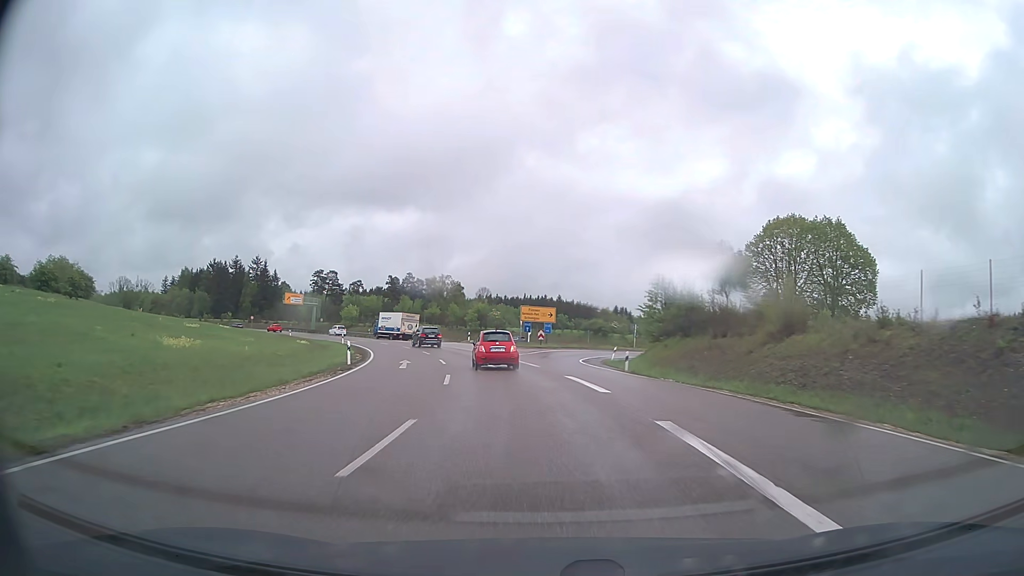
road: trunk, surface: asphalt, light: Day
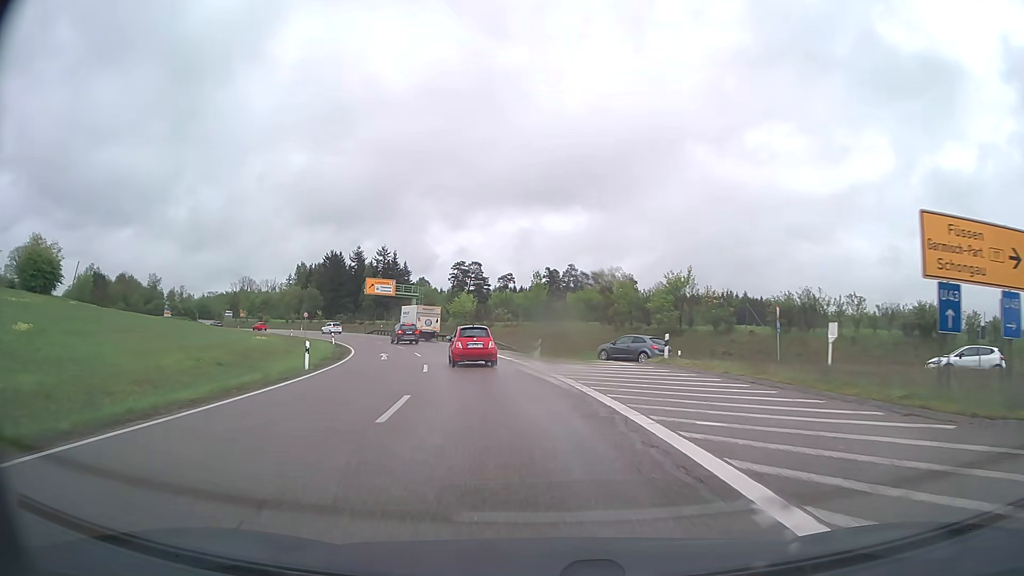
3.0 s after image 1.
(-5.4, +44.4) m; -14°
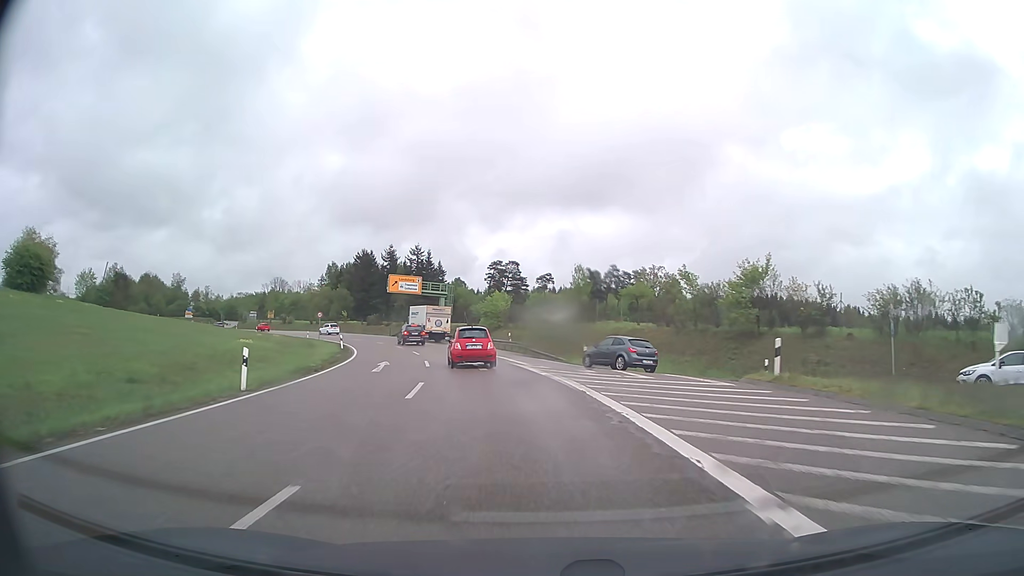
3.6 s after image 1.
(-0.2, +8.3) m; -3°
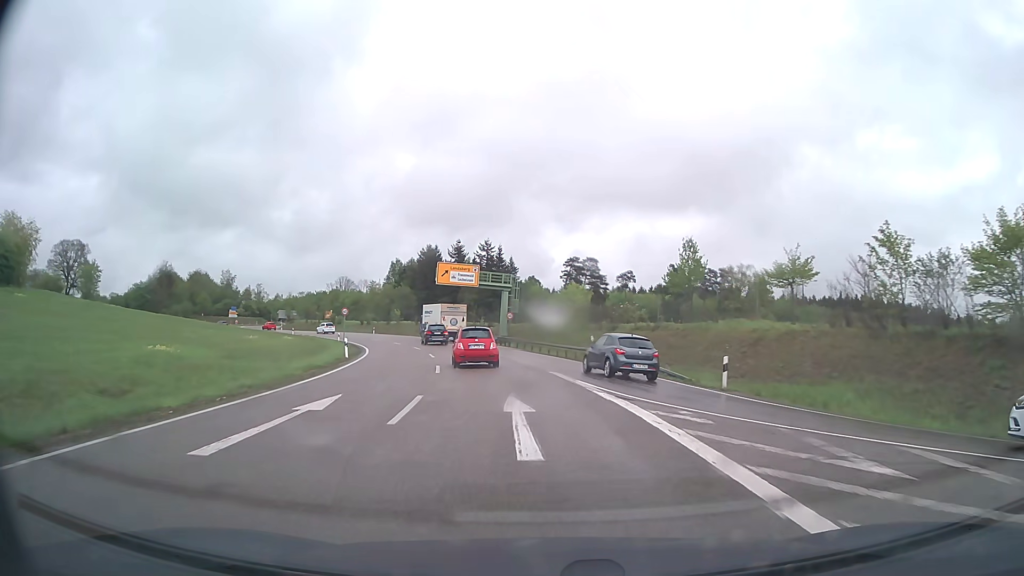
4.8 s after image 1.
(-0.9, +16.0) m; -7°
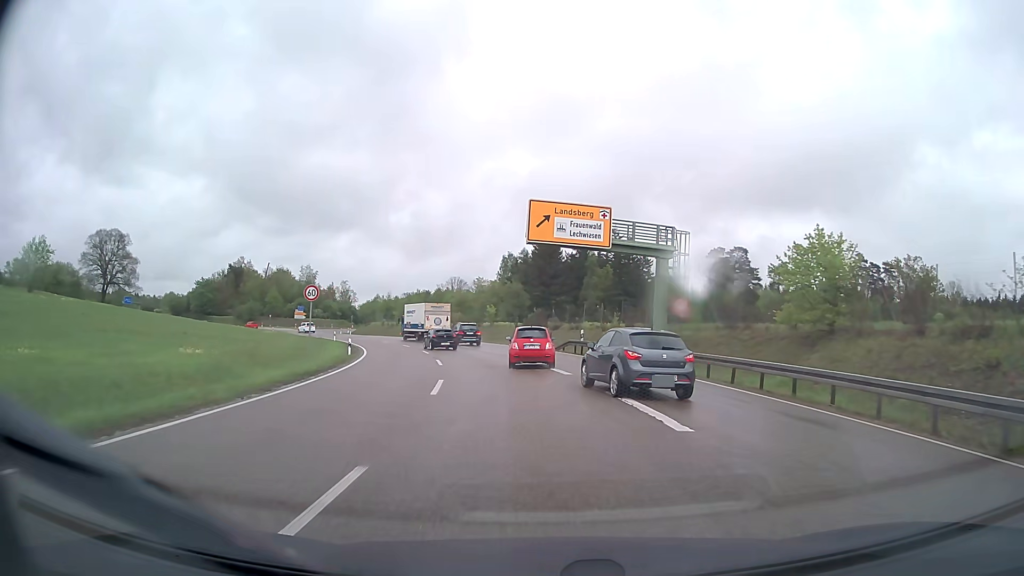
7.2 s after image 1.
(-3.1, +31.6) m; -11°
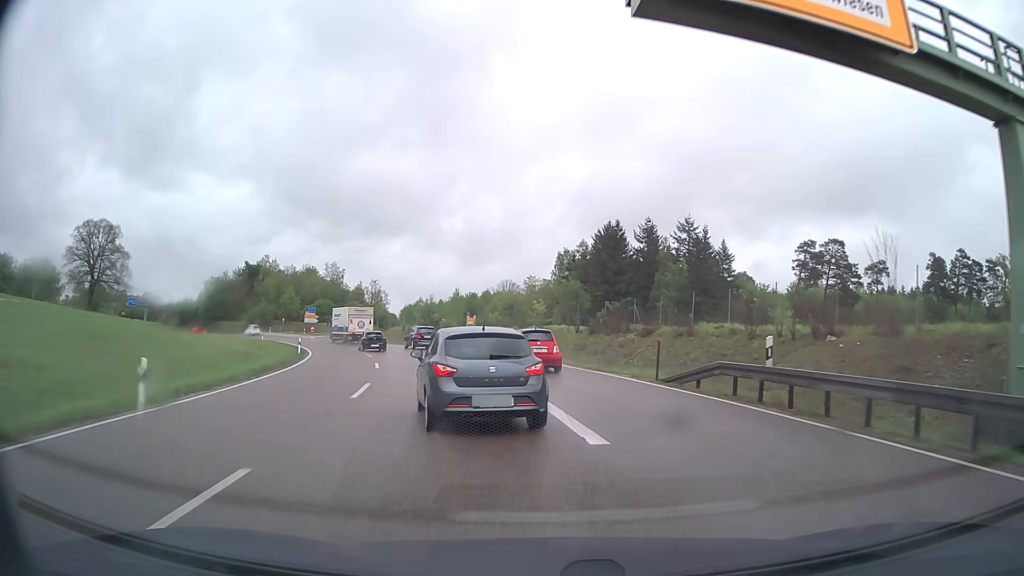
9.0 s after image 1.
(-1.2, +24.3) m; -5°
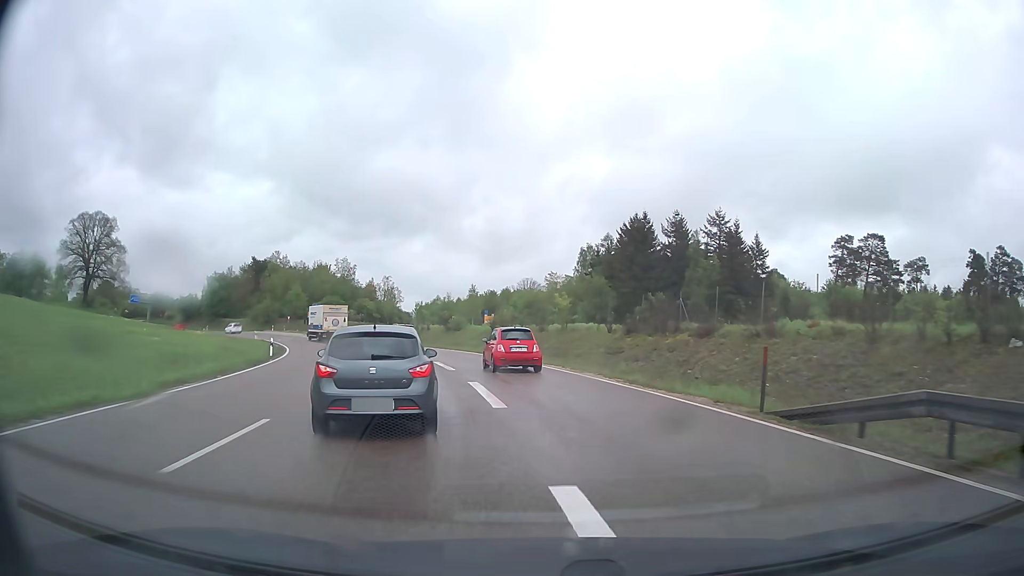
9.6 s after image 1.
(-0.1, +8.3) m; -2°
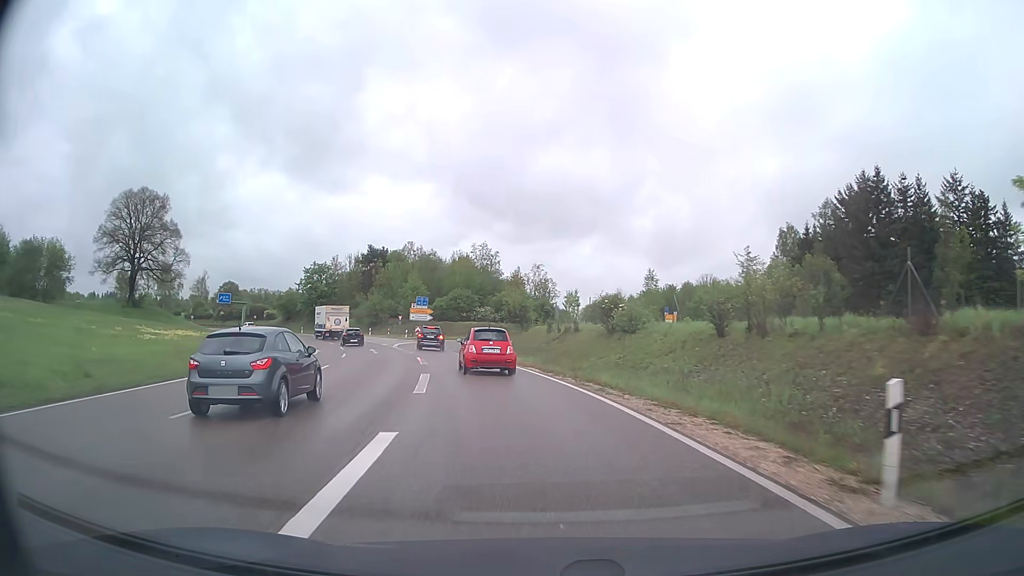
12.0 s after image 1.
(-3.7, +32.9) m; -14°
(0, +10) (-2, +20) (-3, +30) (-6, +39) (-8, +49) (-9, +59) (-7, +69) (-2, +78) (+4, +86) (+9, +94) m
